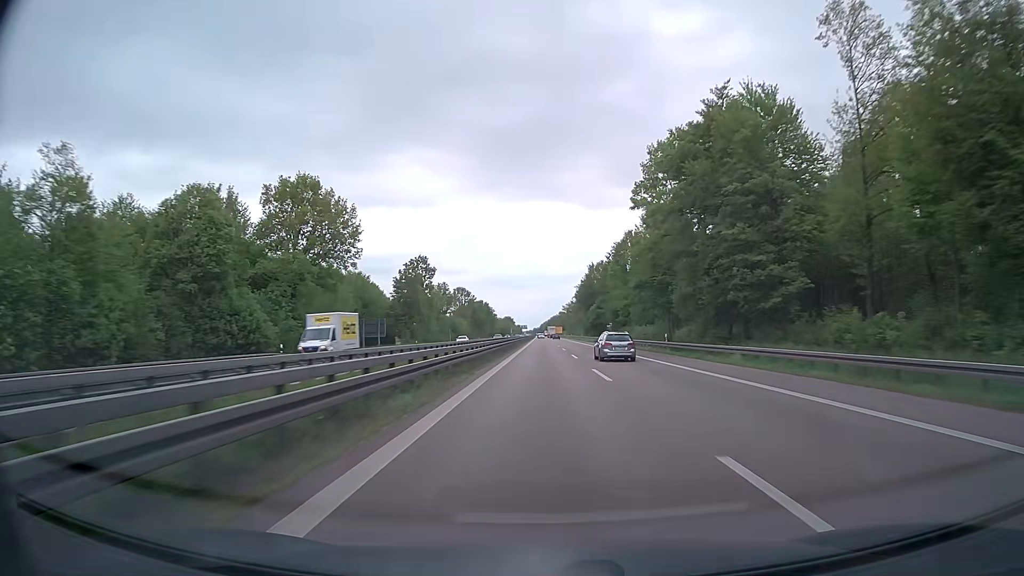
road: trunk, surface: asphalt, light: Day
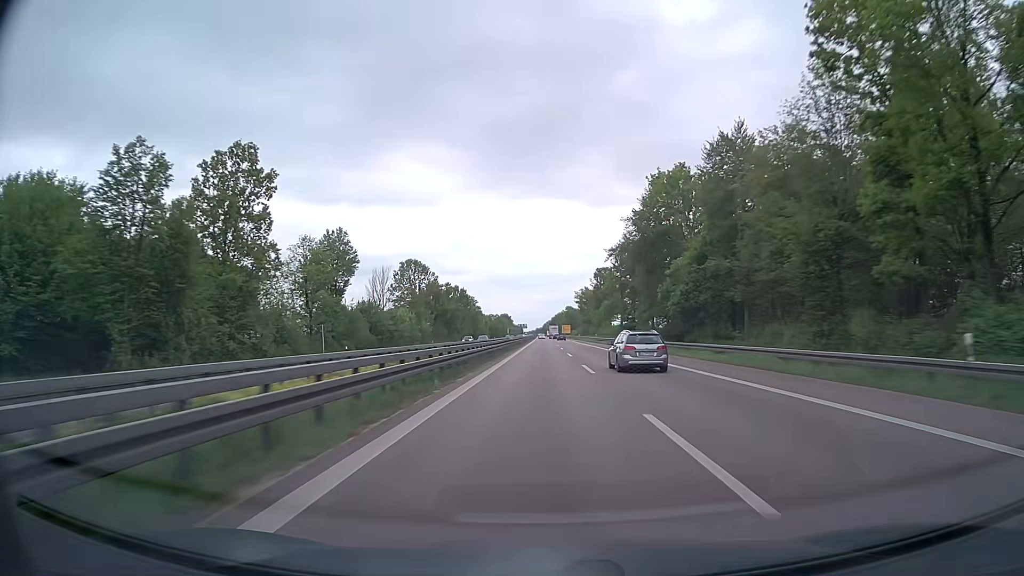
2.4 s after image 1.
(0.0, +85.9) m; 0°
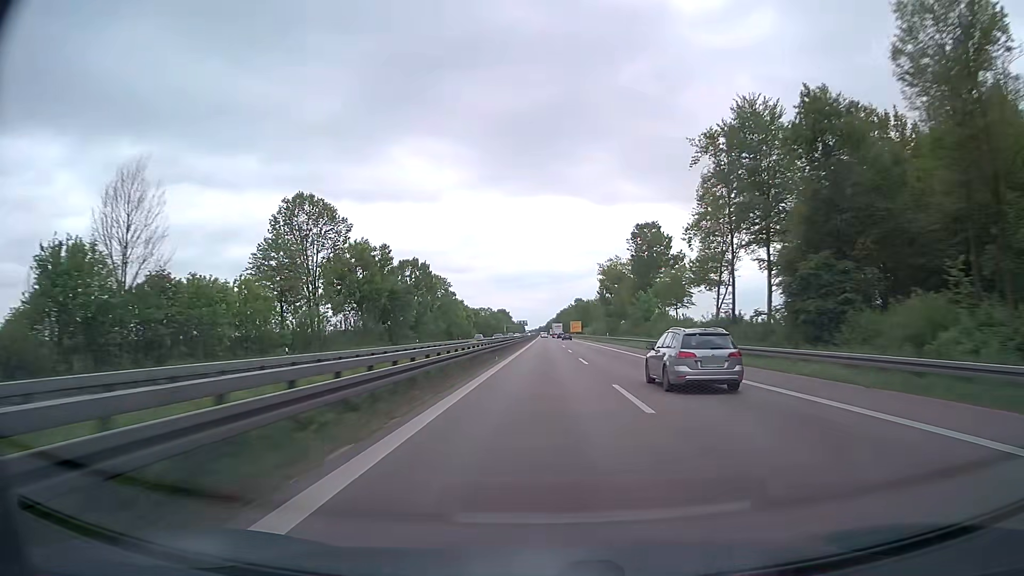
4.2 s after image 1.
(-0.2, +64.2) m; 0°
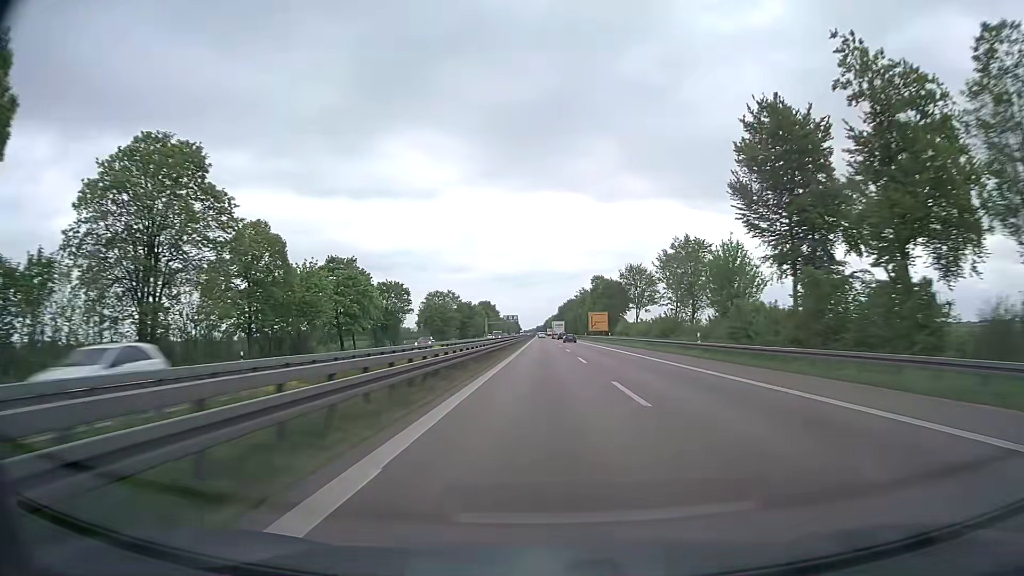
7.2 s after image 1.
(+0.1, +106.6) m; 0°
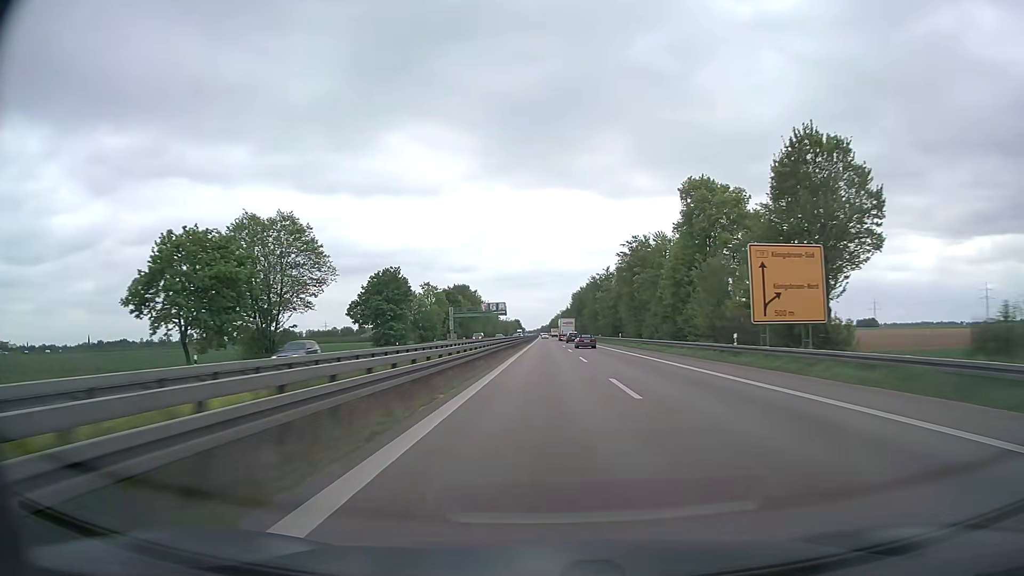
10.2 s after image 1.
(-0.4, +106.1) m; -1°
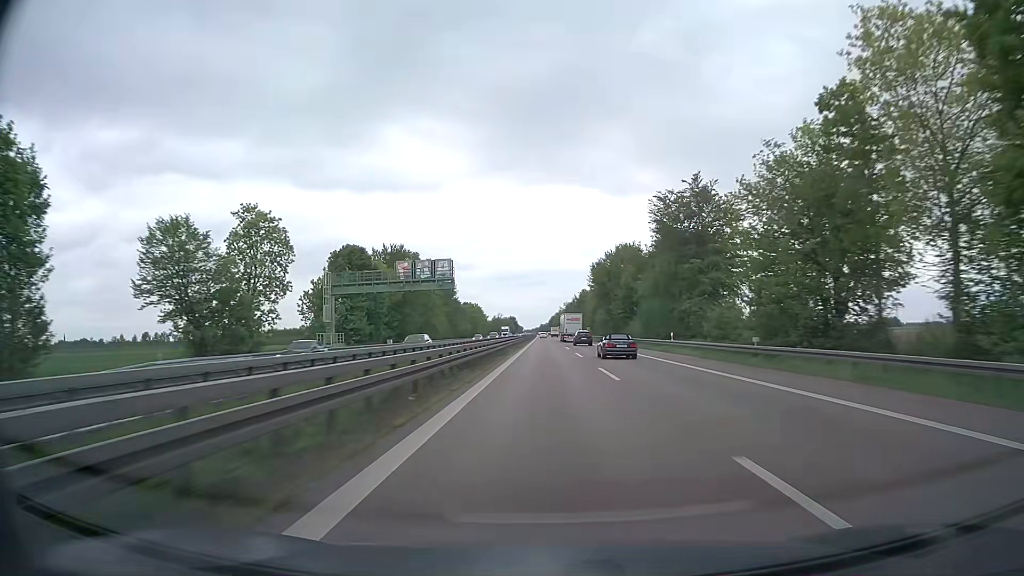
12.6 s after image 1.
(+0.1, +84.7) m; 0°
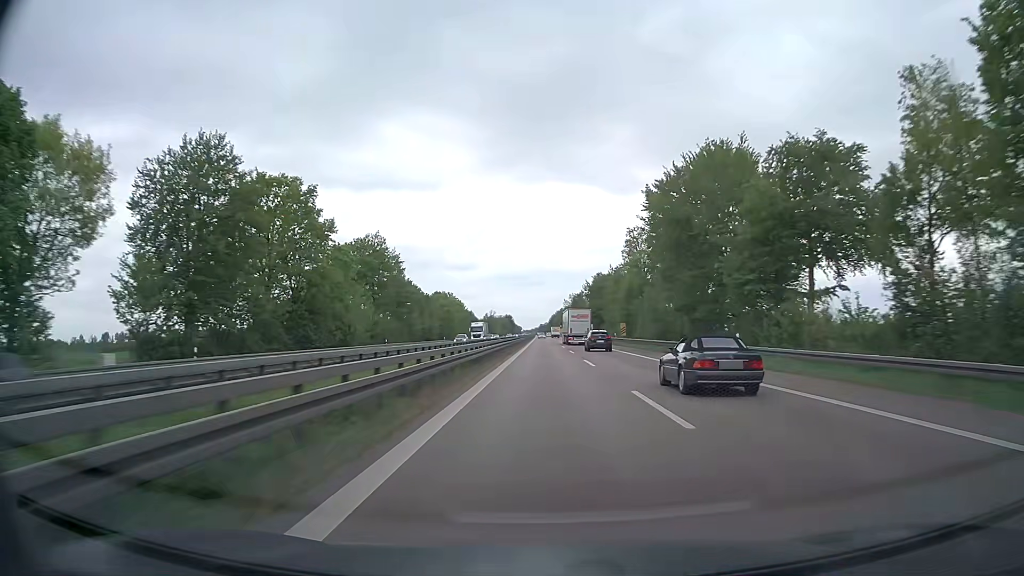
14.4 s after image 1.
(-0.2, +63.3) m; 0°
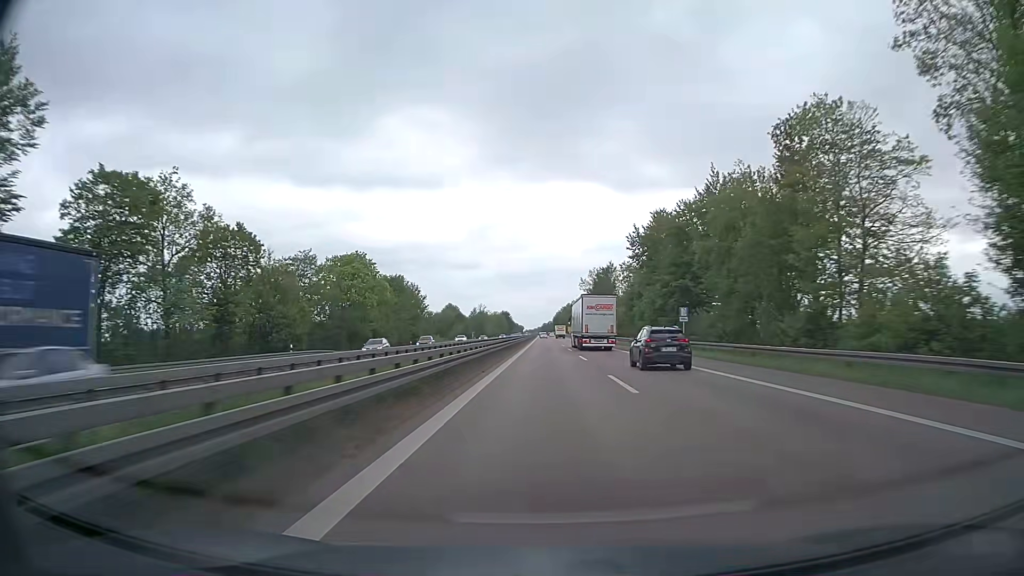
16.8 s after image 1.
(-0.2, +84.2) m; 0°
(0, +10) (0, +20) (0, +30) (0, +40) (0, +50) (0, +60) (0, +70) (0, +80) (0, +90) (0, +100) m
